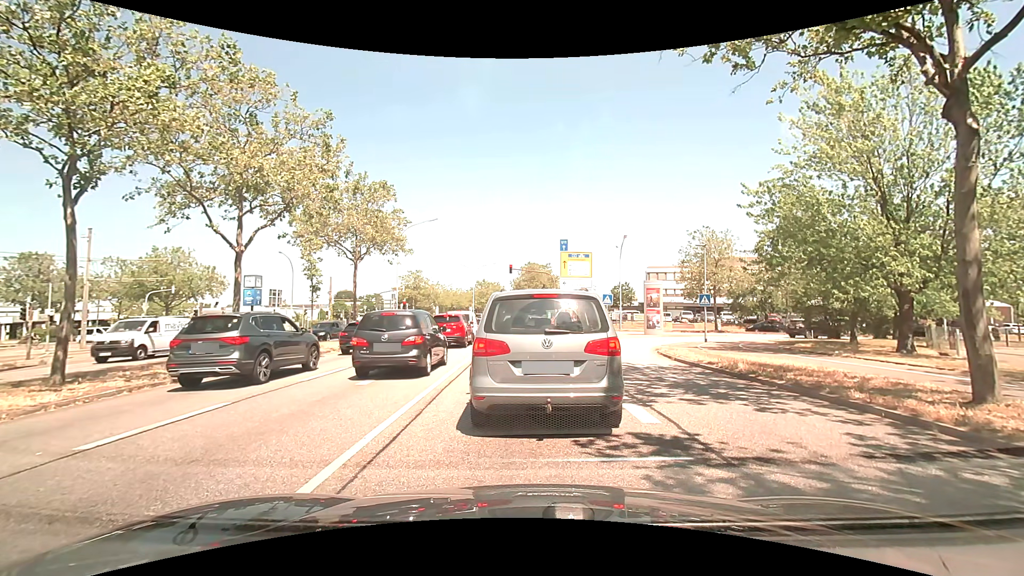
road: primary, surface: asphalt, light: Day
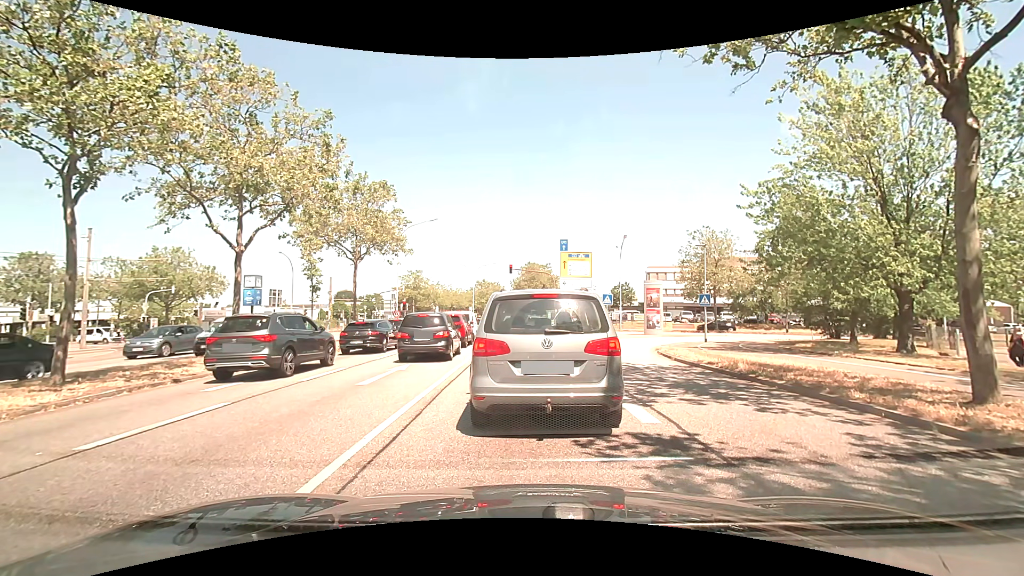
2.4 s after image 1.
(0.0, 0.0) m; 0°
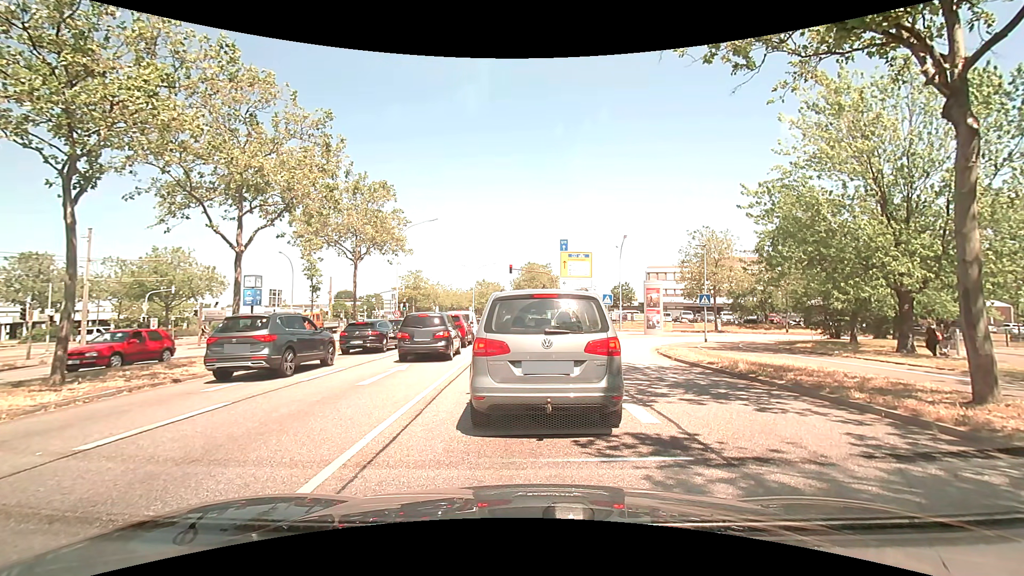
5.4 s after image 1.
(0.0, 0.0) m; 0°
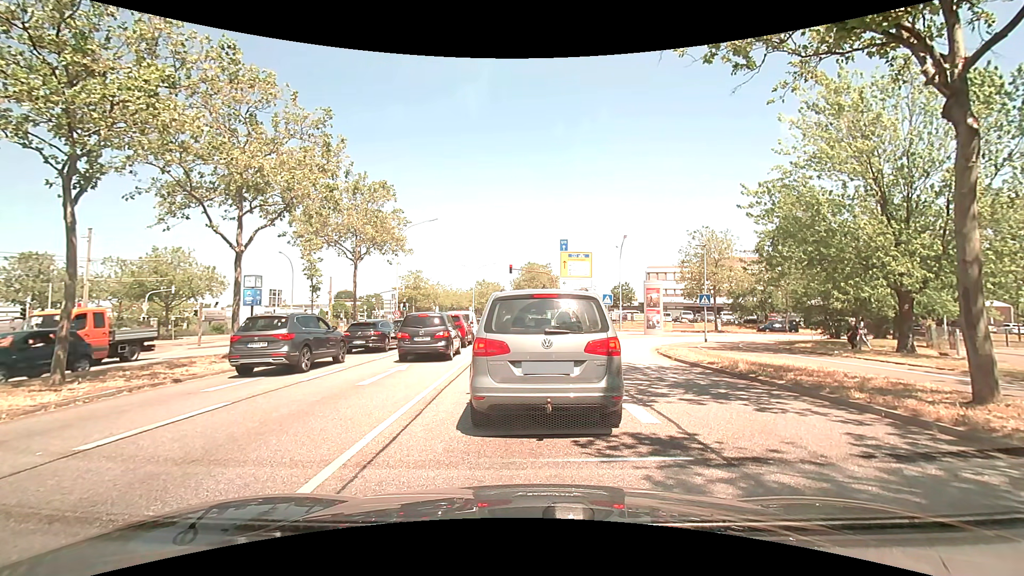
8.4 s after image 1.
(0.0, 0.0) m; 0°
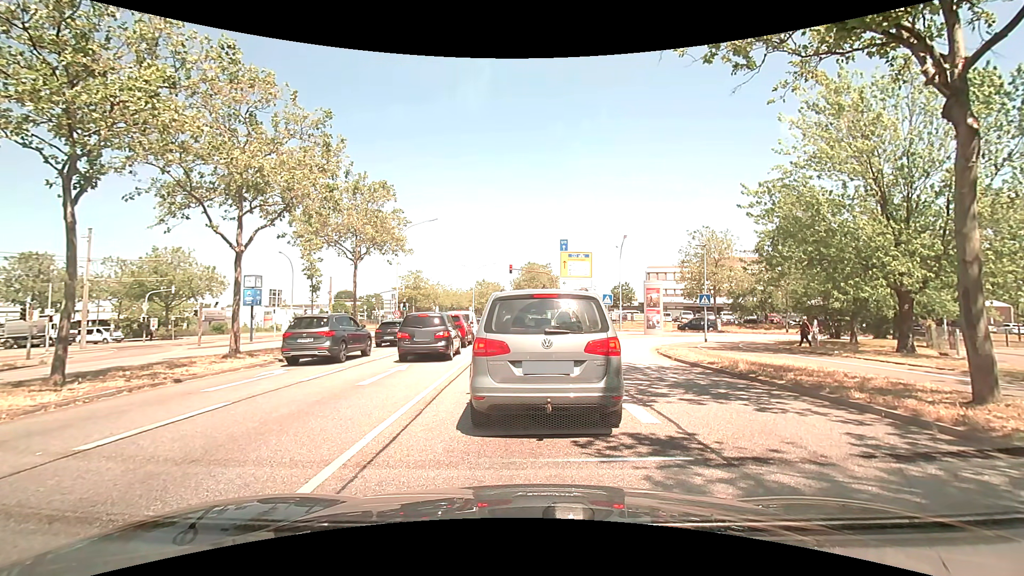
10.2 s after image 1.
(0.0, 0.0) m; 0°
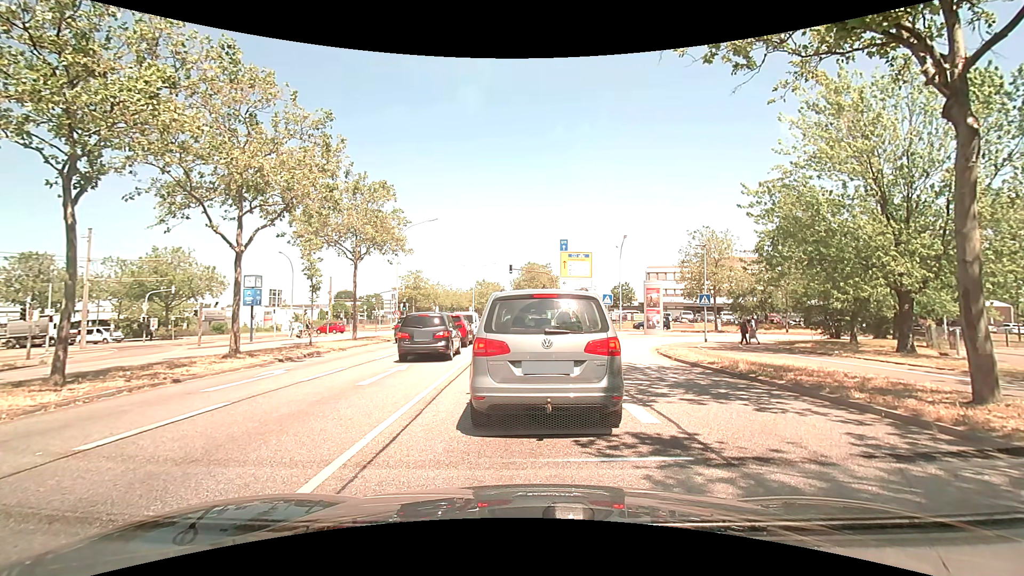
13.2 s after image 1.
(0.0, 0.0) m; 0°
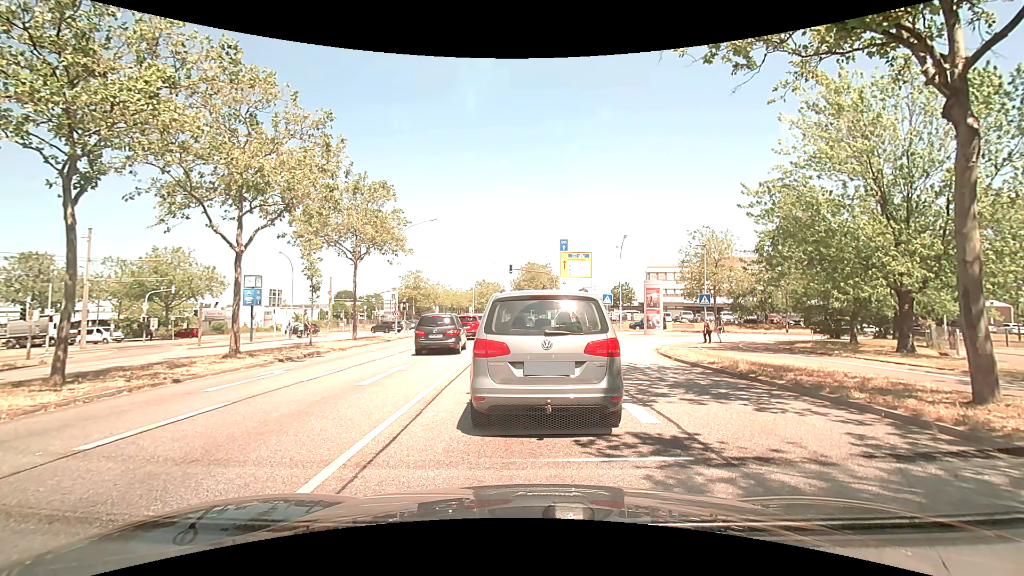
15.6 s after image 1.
(0.0, 0.0) m; 0°
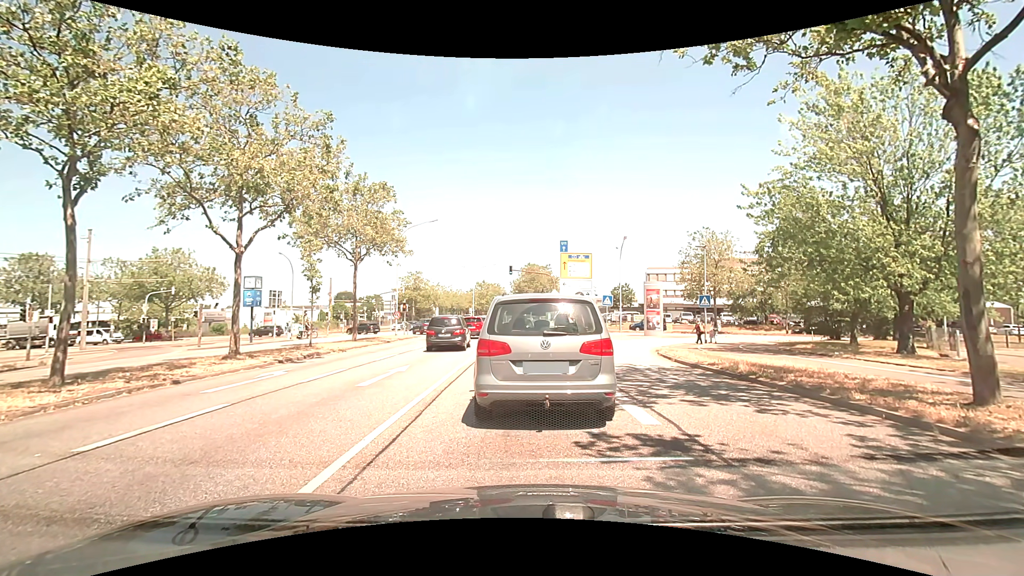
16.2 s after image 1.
(0.0, 0.0) m; 0°
(+1, +10) (+1, +20) (+1, +30) (+2, +40) (+2, +50) (+3, +60) (+3, +70) (+4, +80) (+4, +90) (+4, +100) m
